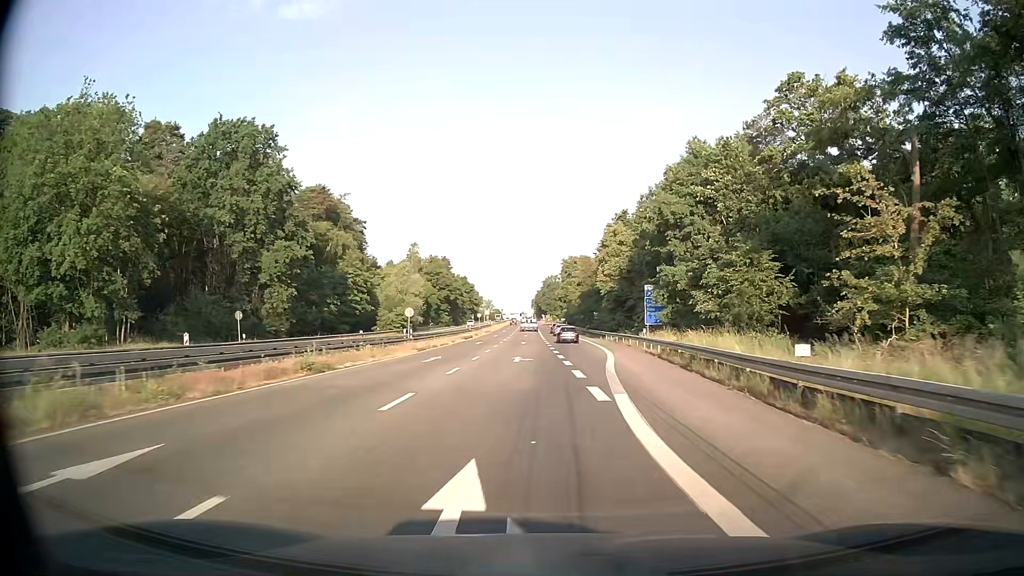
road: secondary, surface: asphalt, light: Day
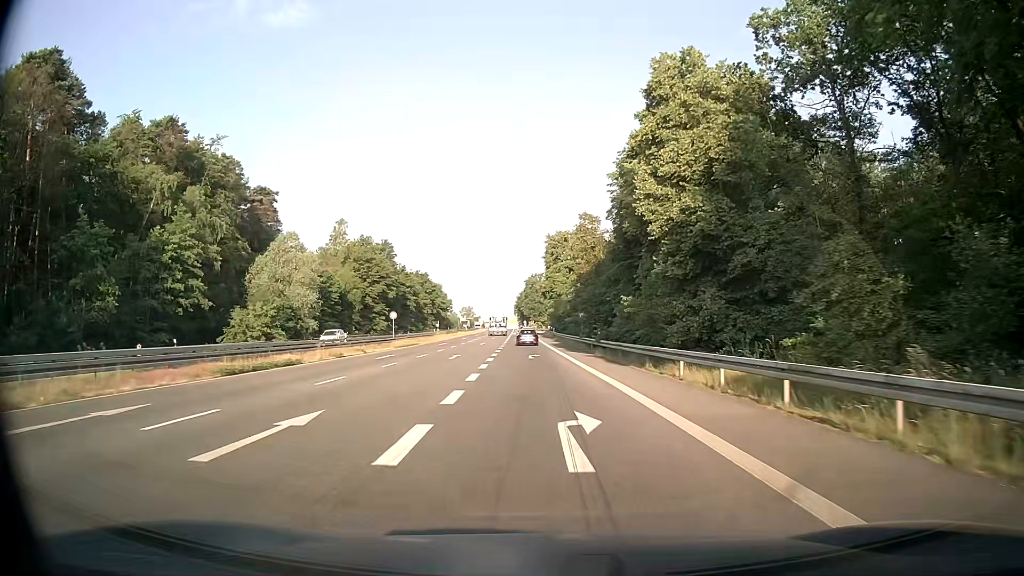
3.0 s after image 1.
(+1.8, +48.1) m; +1°
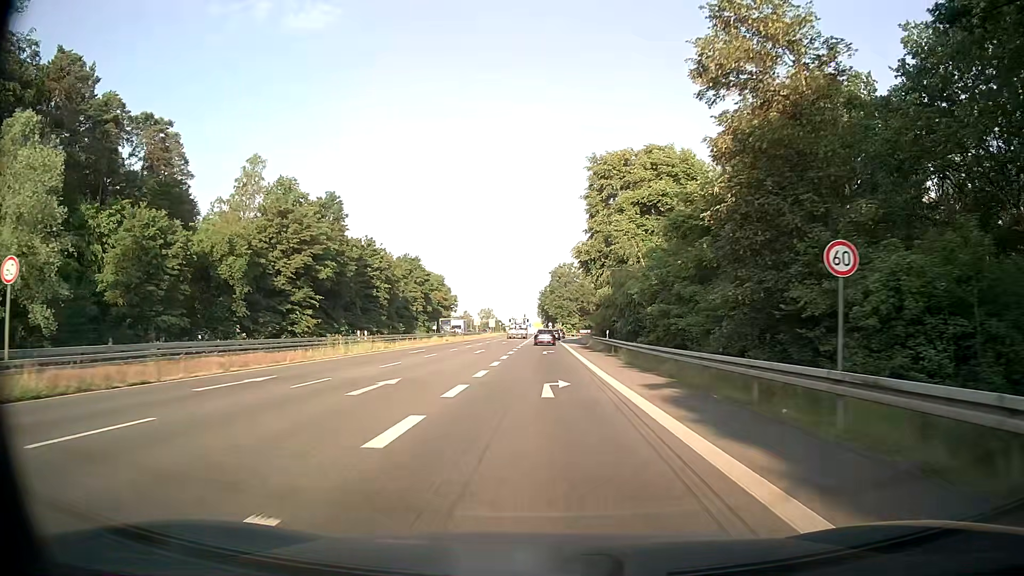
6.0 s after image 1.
(-1.3, +47.2) m; -3°
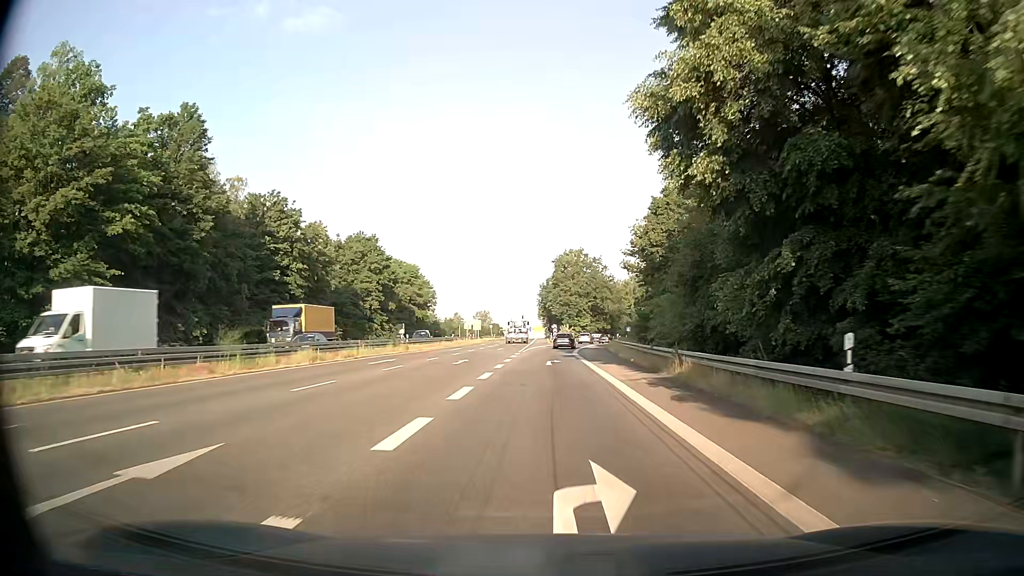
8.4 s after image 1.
(0.0, +36.0) m; 0°
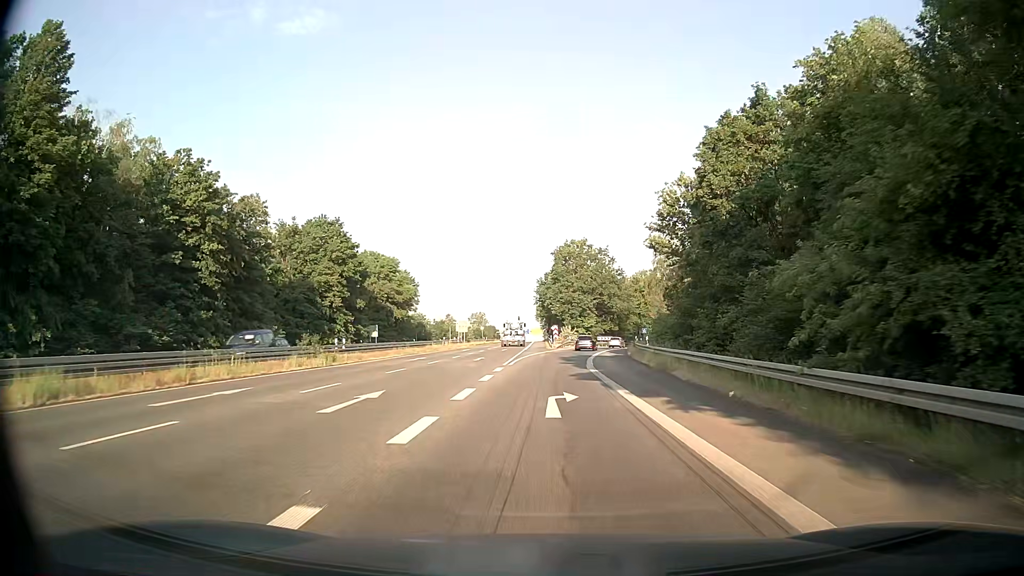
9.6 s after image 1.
(+0.1, +17.3) m; 0°
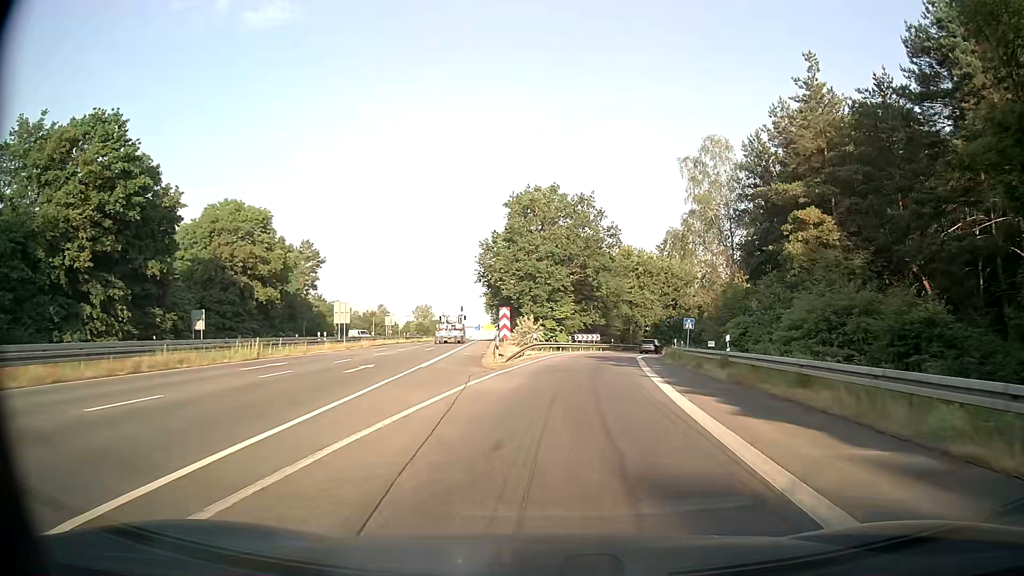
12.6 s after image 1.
(+1.0, +42.1) m; +4°
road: motorway_link
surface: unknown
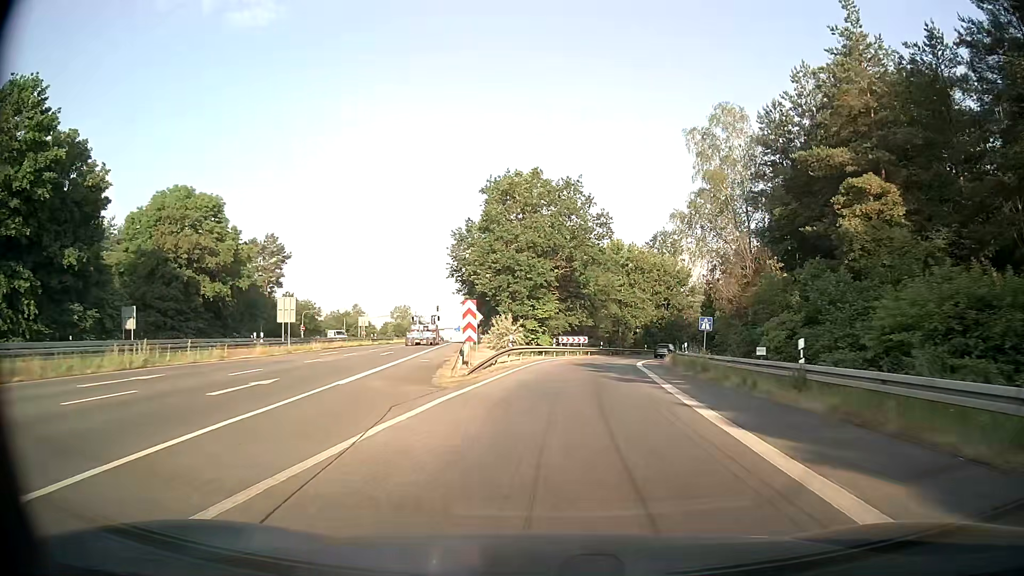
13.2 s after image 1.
(+0.1, +8.3) m; +2°
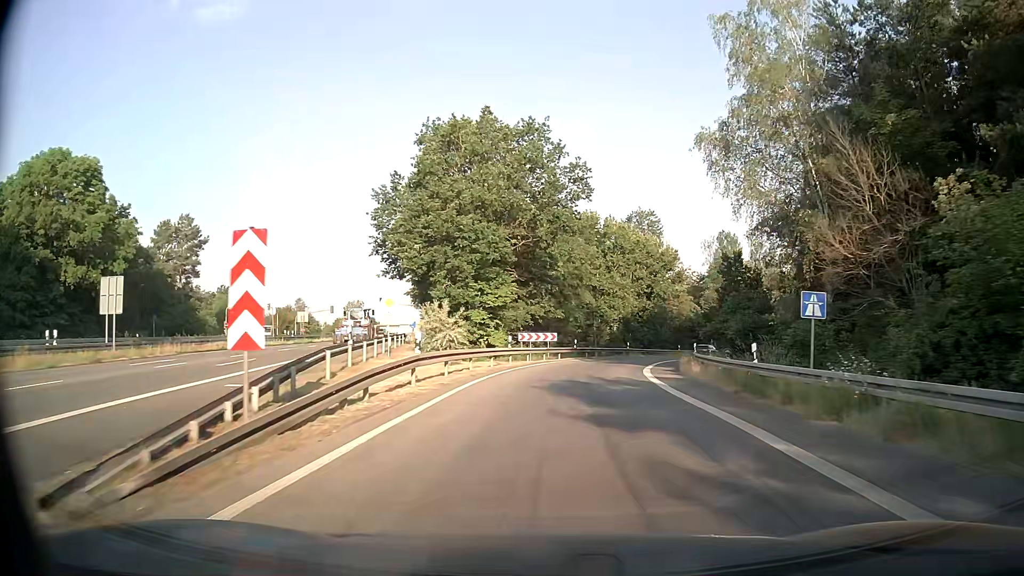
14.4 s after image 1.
(+0.5, +16.6) m; +4°
(0, +10) (+1, +20) (+2, +30) (+4, +40) (+6, +49) (+10, +59) (+14, +68) (+19, +77) (+25, +85) (+31, +93) m
